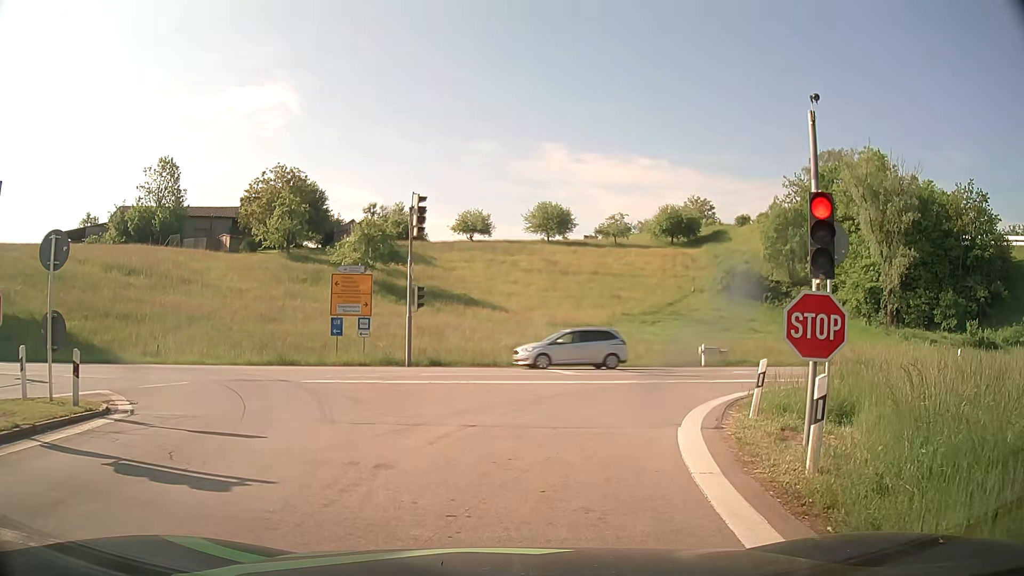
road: motorway_link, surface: asphalt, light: Day
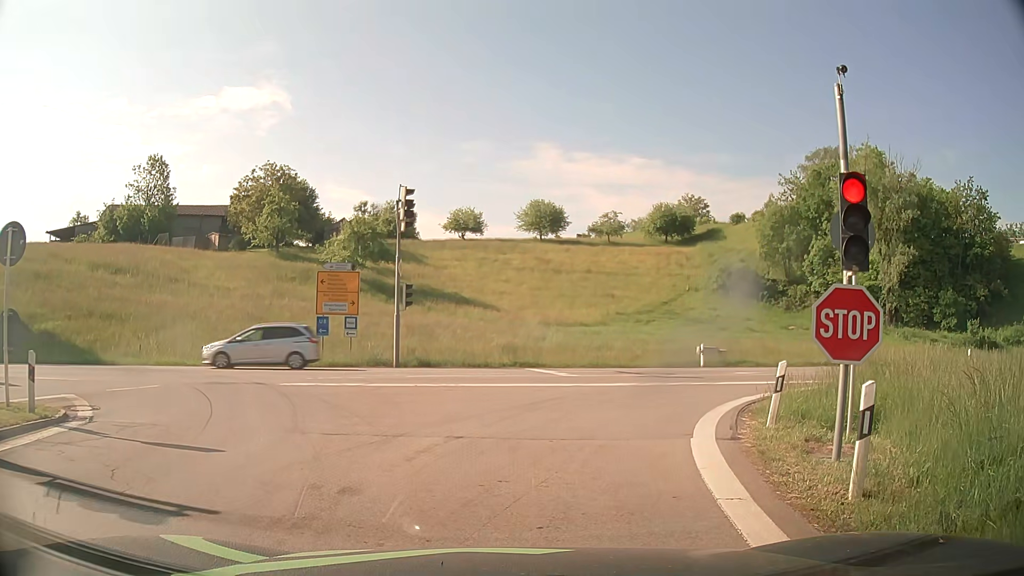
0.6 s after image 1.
(0.0, +1.0) m; 0°
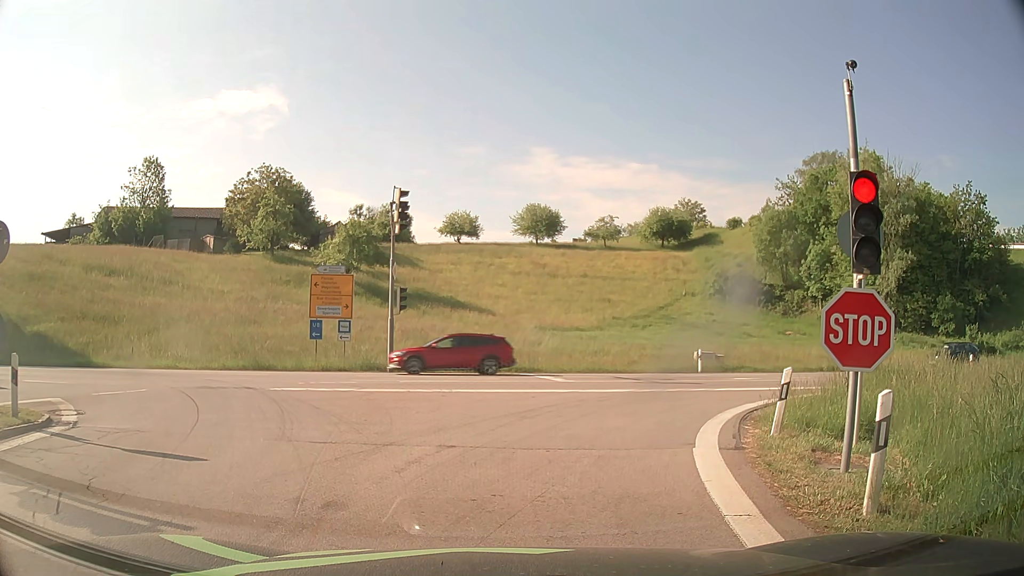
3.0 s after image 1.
(0.0, +0.4) m; 0°
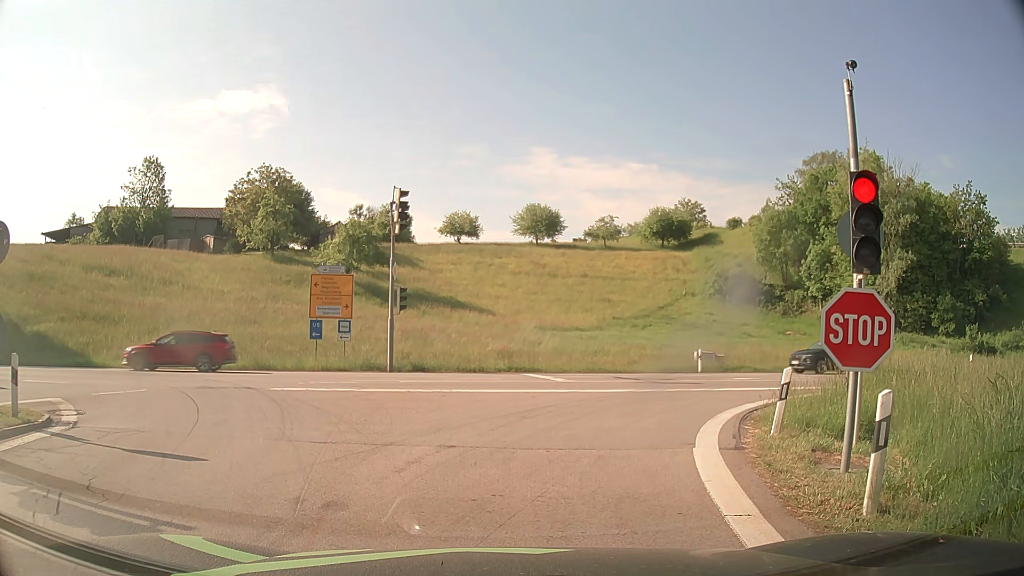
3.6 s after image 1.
(0.0, 0.0) m; 0°
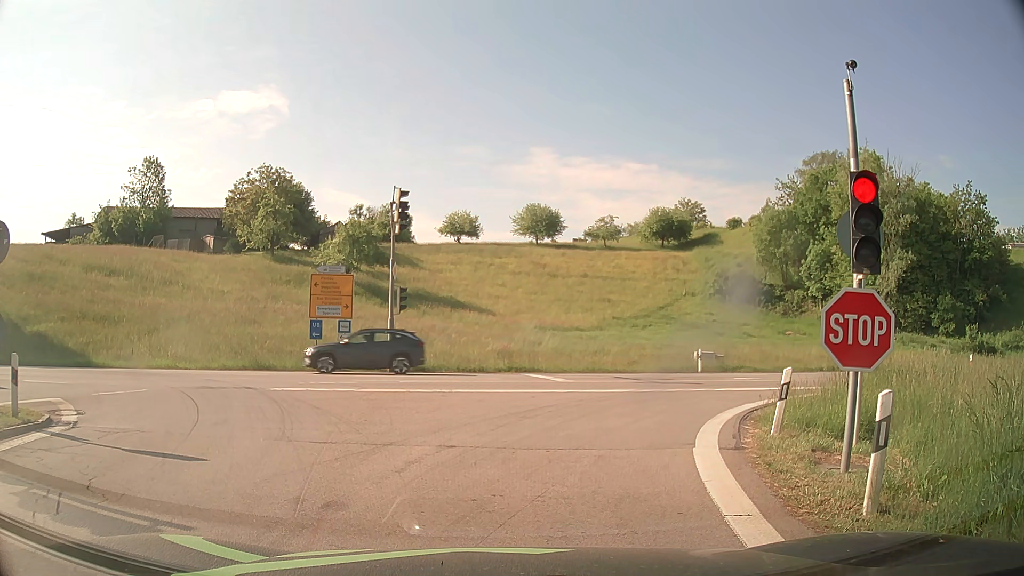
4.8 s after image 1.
(0.0, 0.0) m; 0°
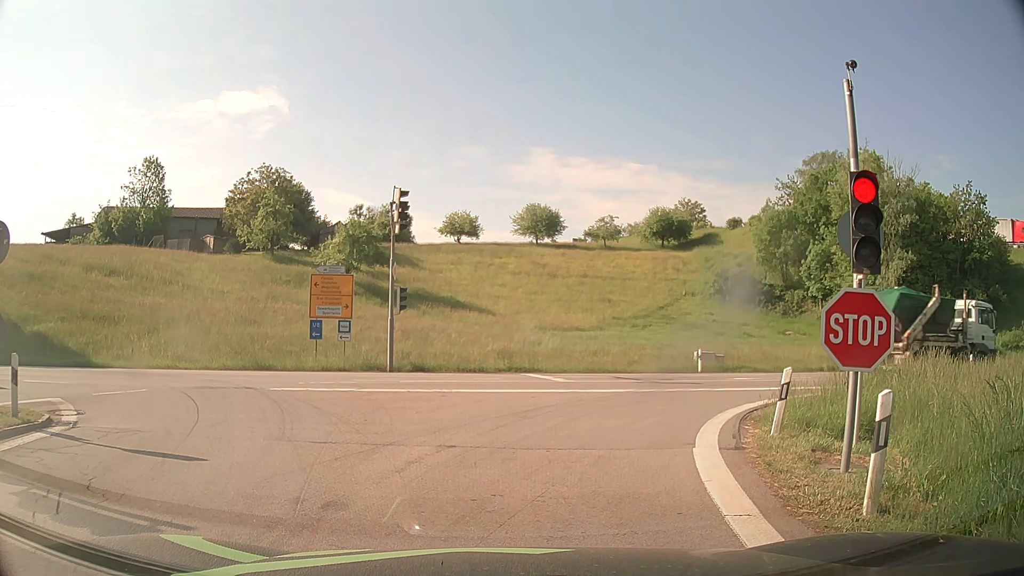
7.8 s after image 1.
(0.0, 0.0) m; 0°
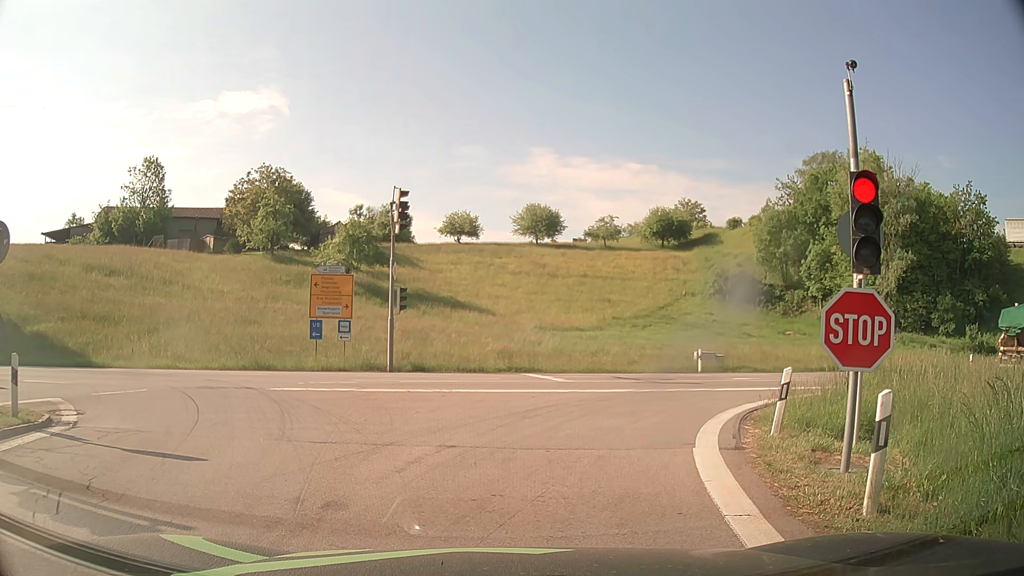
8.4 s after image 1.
(0.0, 0.0) m; 0°
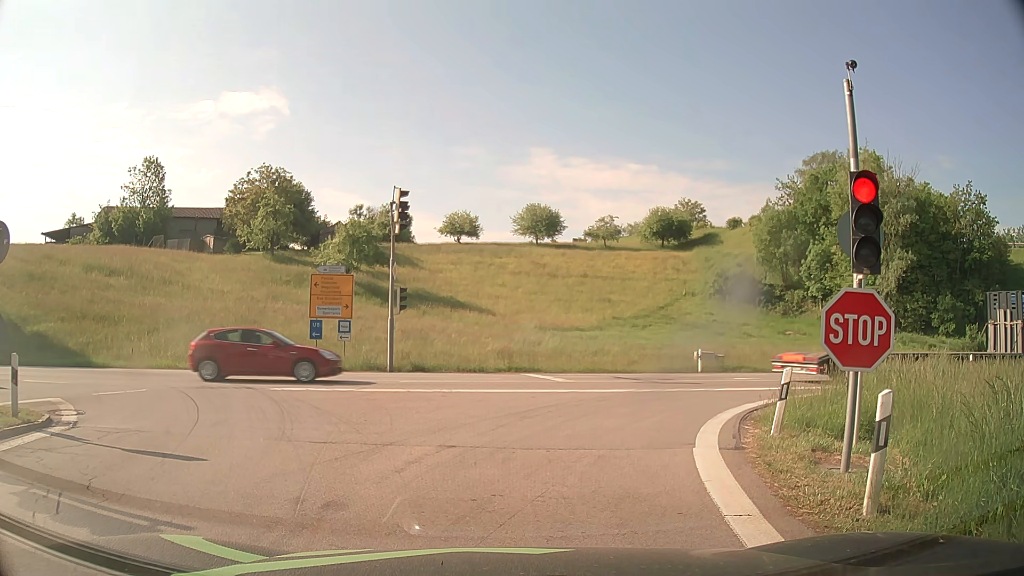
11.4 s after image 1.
(0.0, 0.0) m; 0°
(+1, +10) (+5, +19) (+14, +24) (+24, +26) (+33, +28) (+43, +30) (+53, +32) (+63, +35) (+72, +38) (+82, +41) m
